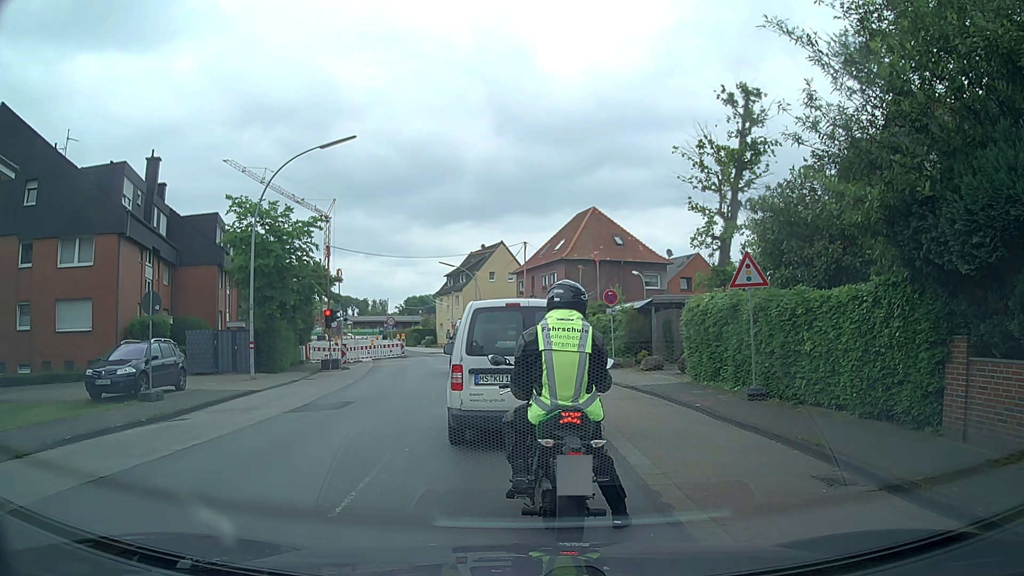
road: secondary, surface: asphalt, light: Day
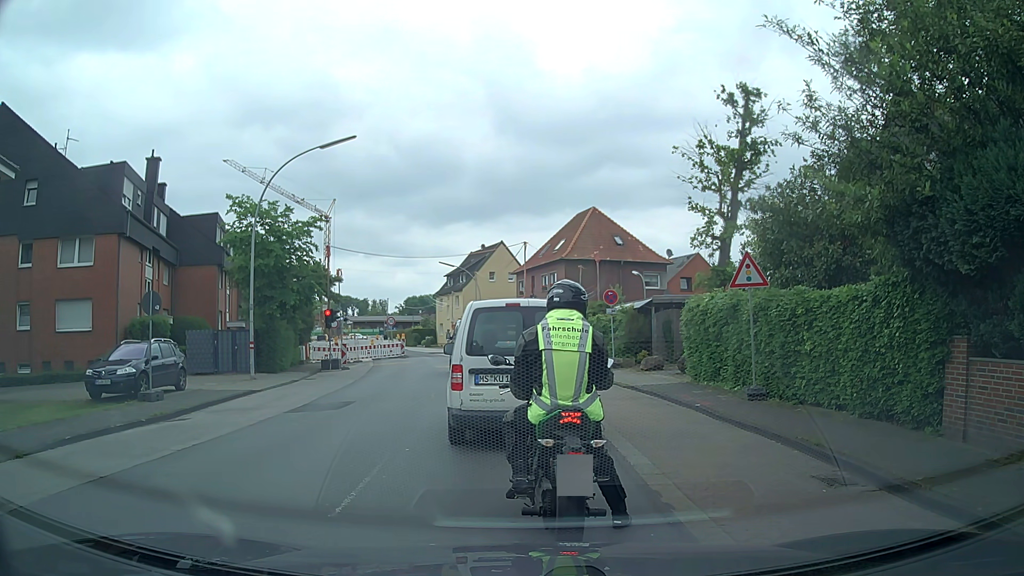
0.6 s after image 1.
(0.0, 0.0) m; 0°
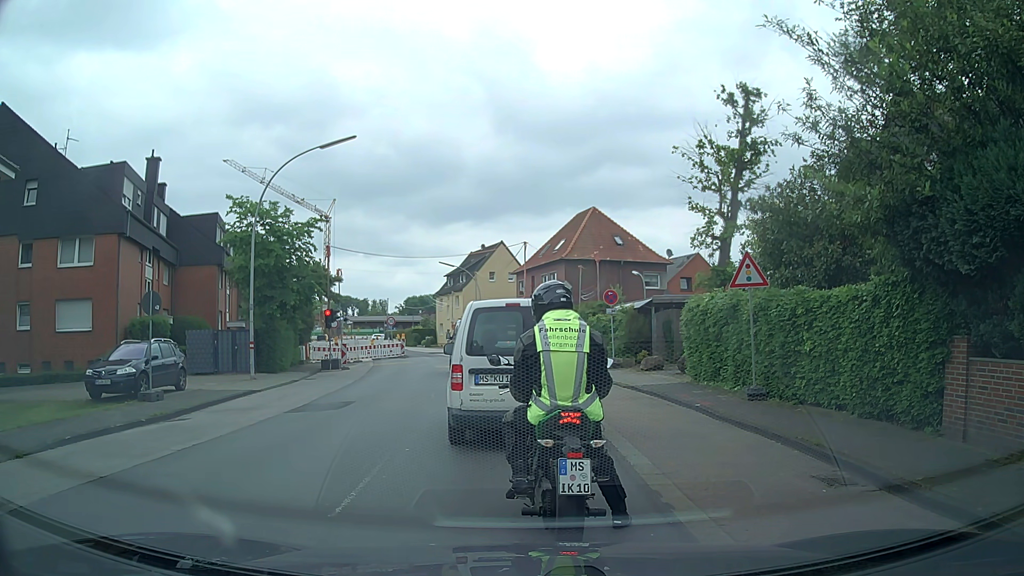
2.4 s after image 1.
(0.0, 0.0) m; 0°
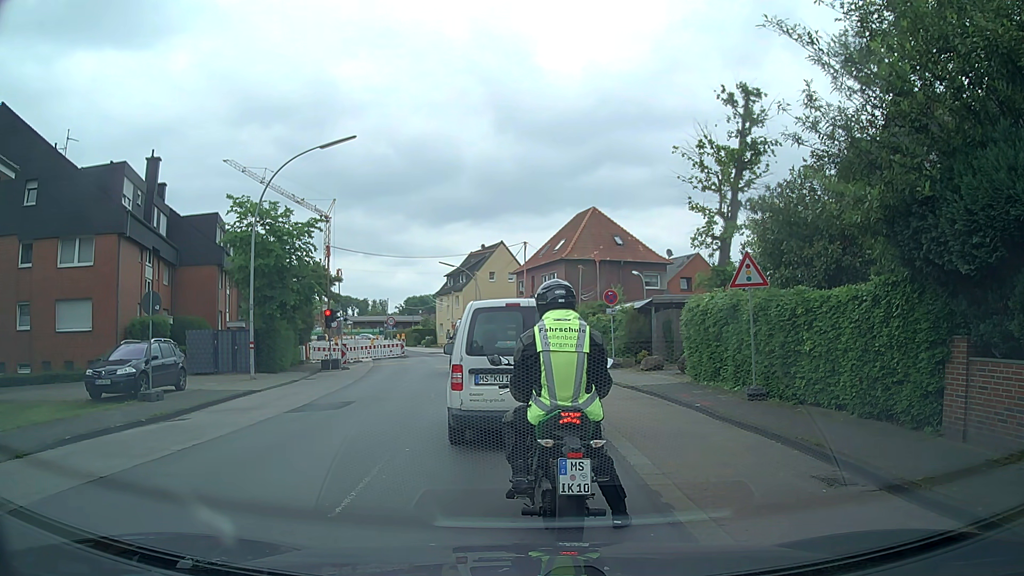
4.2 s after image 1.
(0.0, 0.0) m; 0°
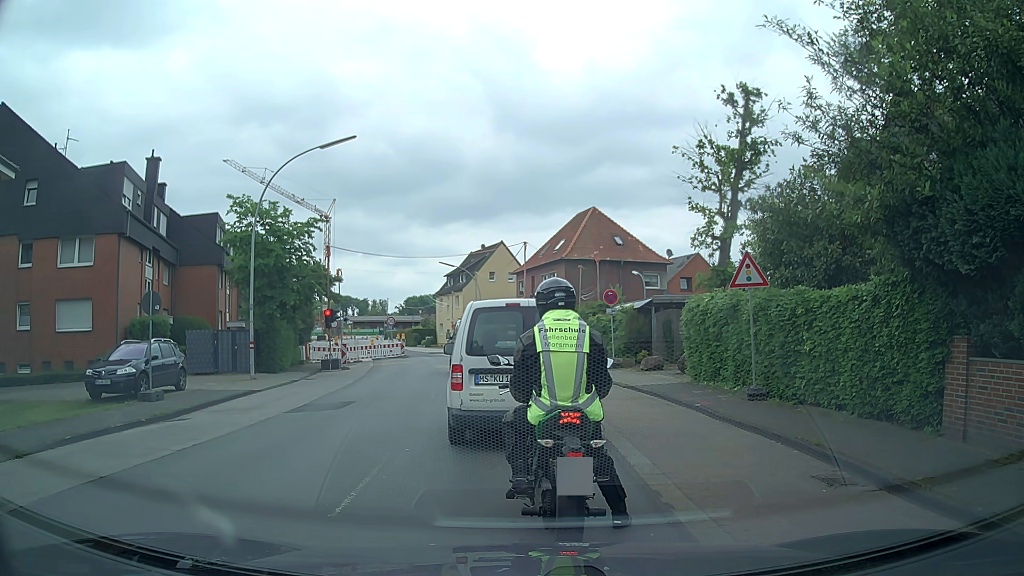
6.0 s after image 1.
(0.0, 0.0) m; 0°
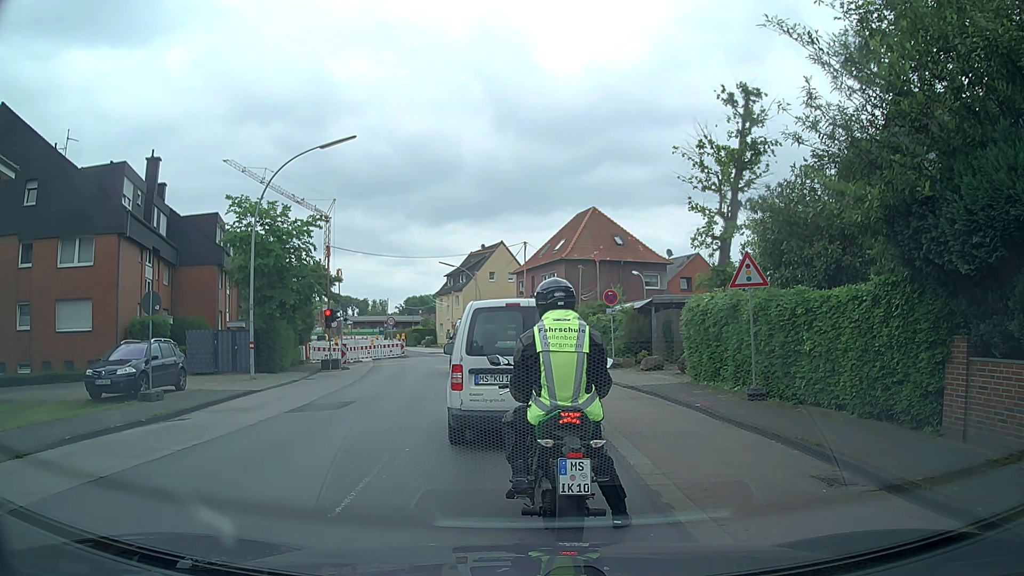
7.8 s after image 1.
(0.0, 0.0) m; 0°
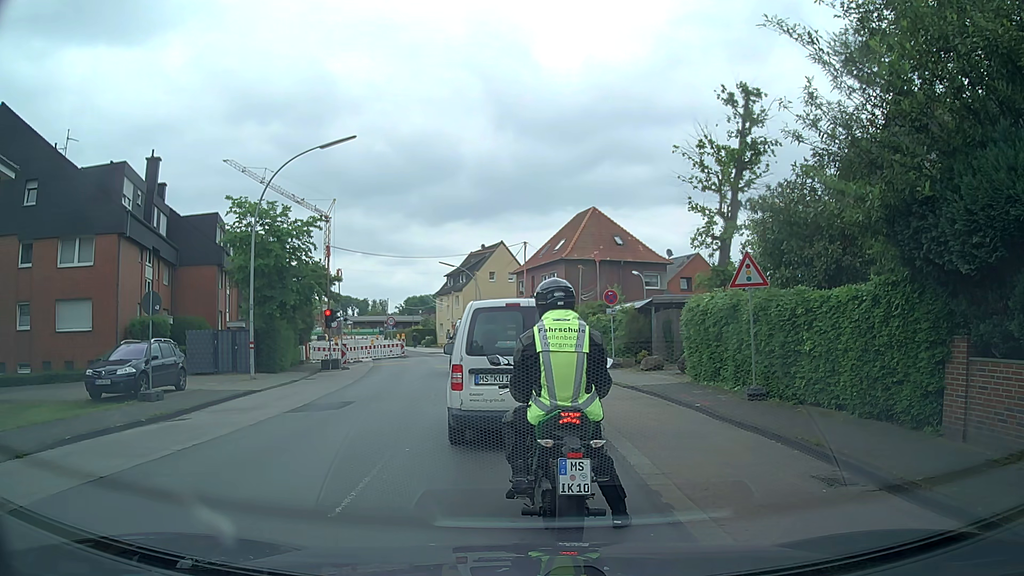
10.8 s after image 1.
(0.0, 0.0) m; 0°
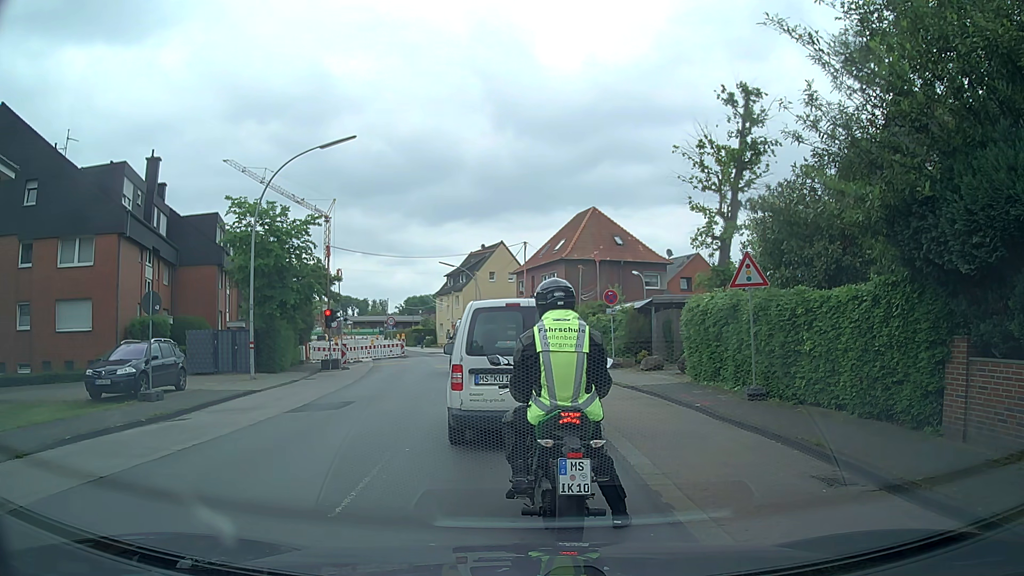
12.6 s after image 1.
(0.0, 0.0) m; 0°
(-1, +10) (-2, +20) (-4, +30) (-6, +40) (-8, +49) (-12, +59) (-16, +68) (-20, +77) (-24, +86) (-28, +95) m
